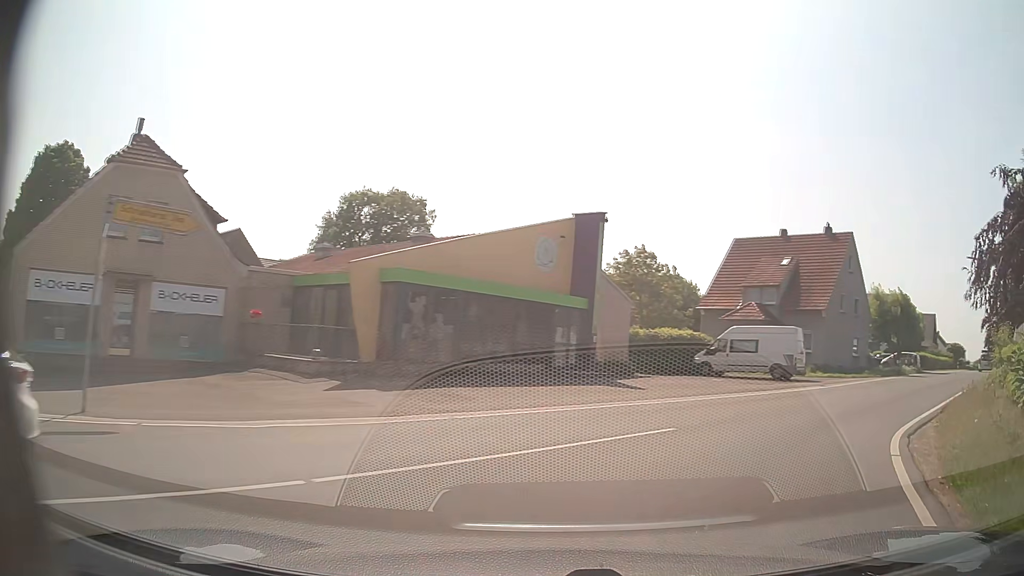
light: Day
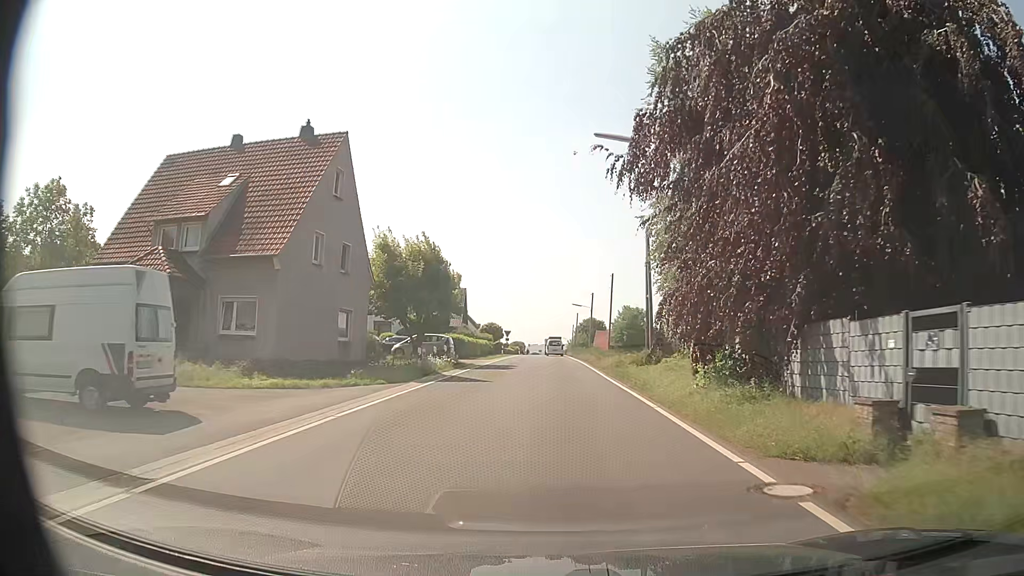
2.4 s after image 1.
(+9.9, +19.2) m; +43°
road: tertiary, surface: asphalt
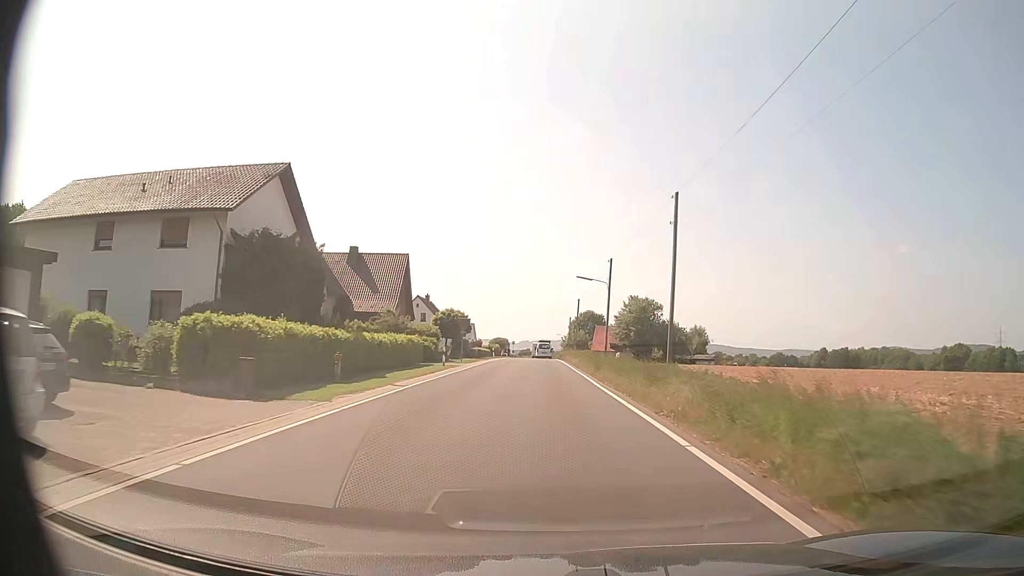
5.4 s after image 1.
(+0.4, +36.0) m; +1°
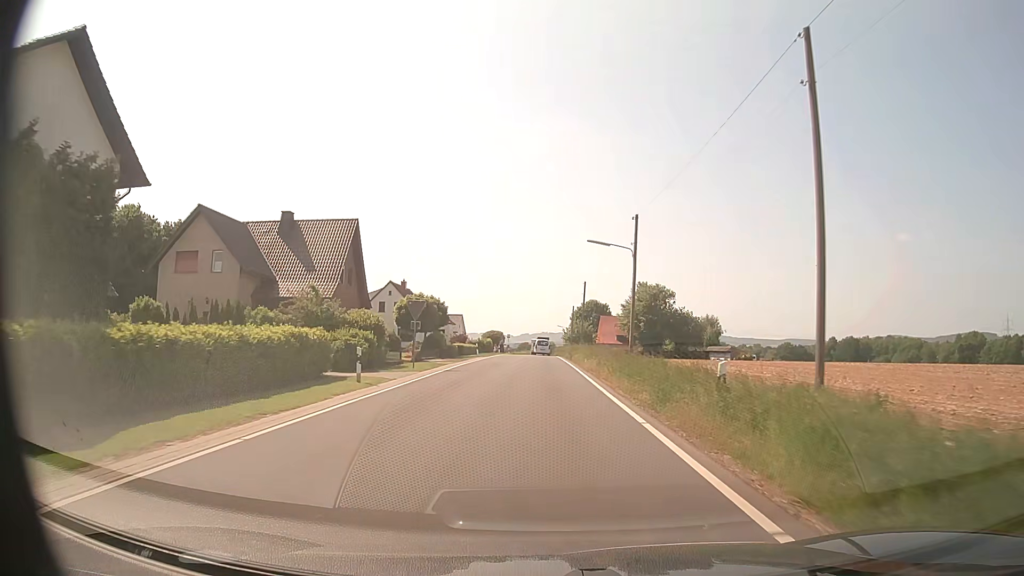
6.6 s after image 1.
(+0.2, +16.5) m; 0°
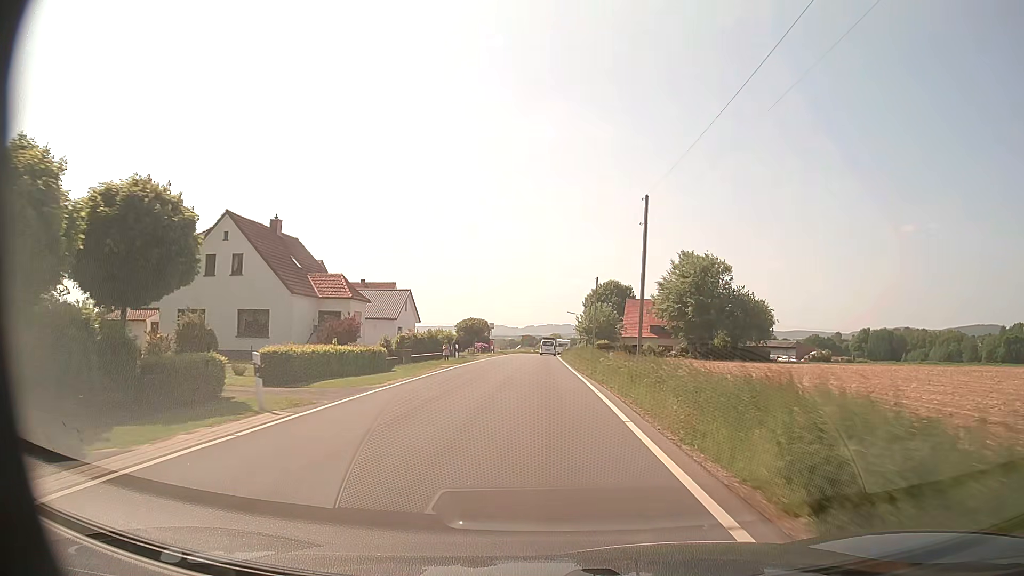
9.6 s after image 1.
(-0.2, +43.0) m; 0°
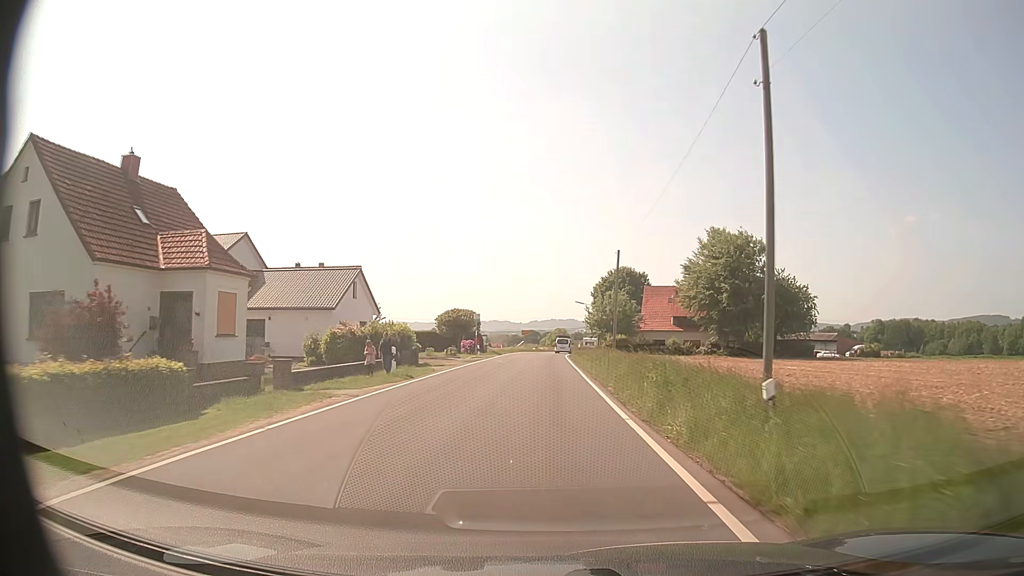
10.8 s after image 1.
(-0.1, +17.6) m; 0°
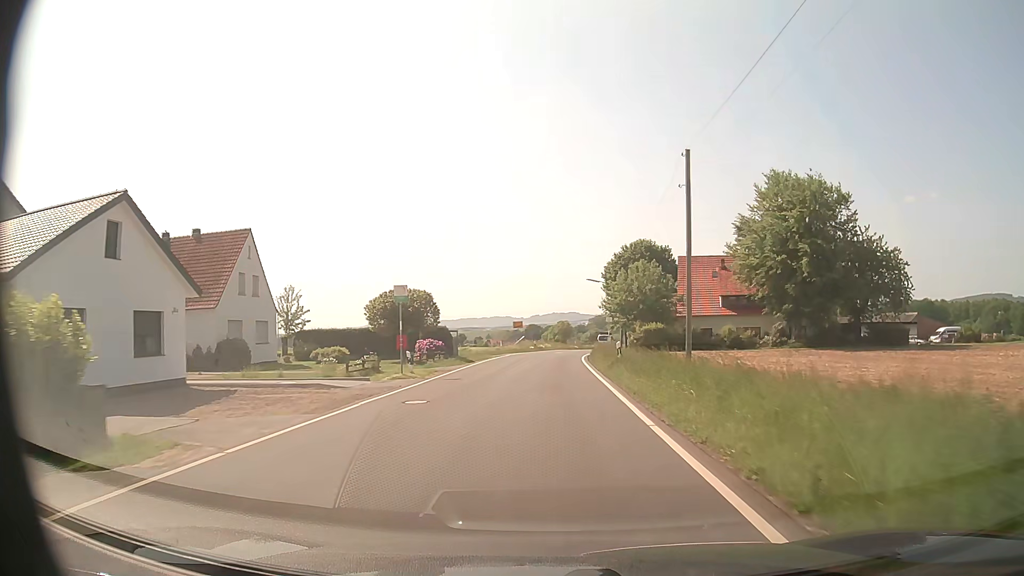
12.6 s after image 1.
(0.0, +26.2) m; 0°
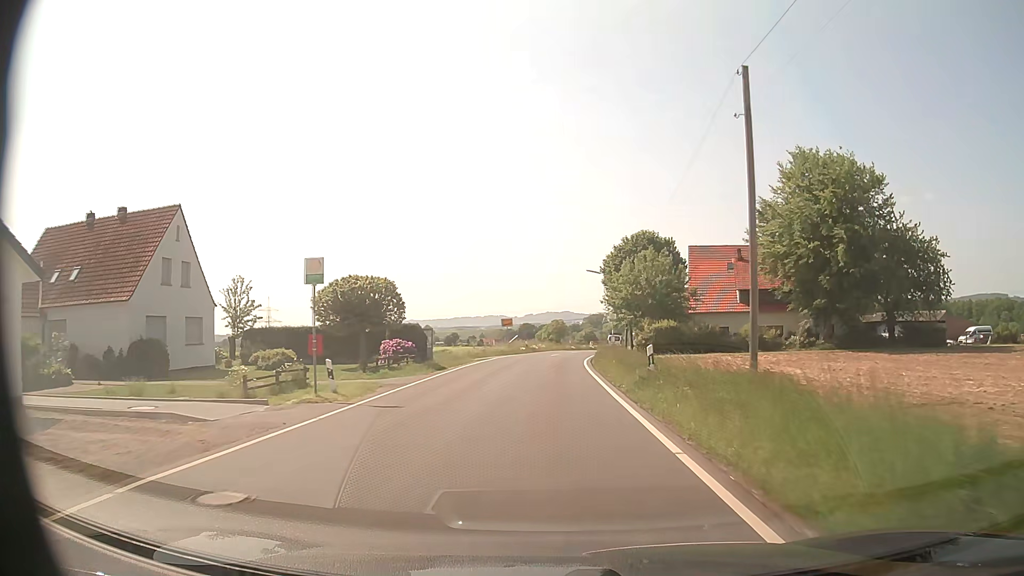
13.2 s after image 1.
(0.0, +8.5) m; 0°
(0, +10) (0, +20) (+1, +30) (+1, +40) (+2, +50) (+3, +60) (+5, +70) (+7, +79) (+9, +89) (+11, +99) m
